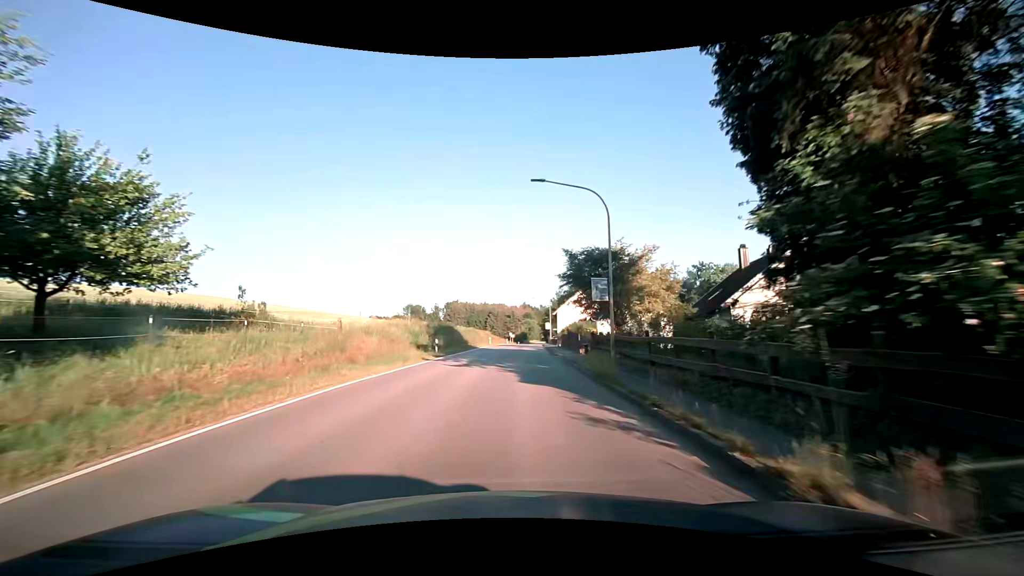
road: secondary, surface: asphalt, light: Day
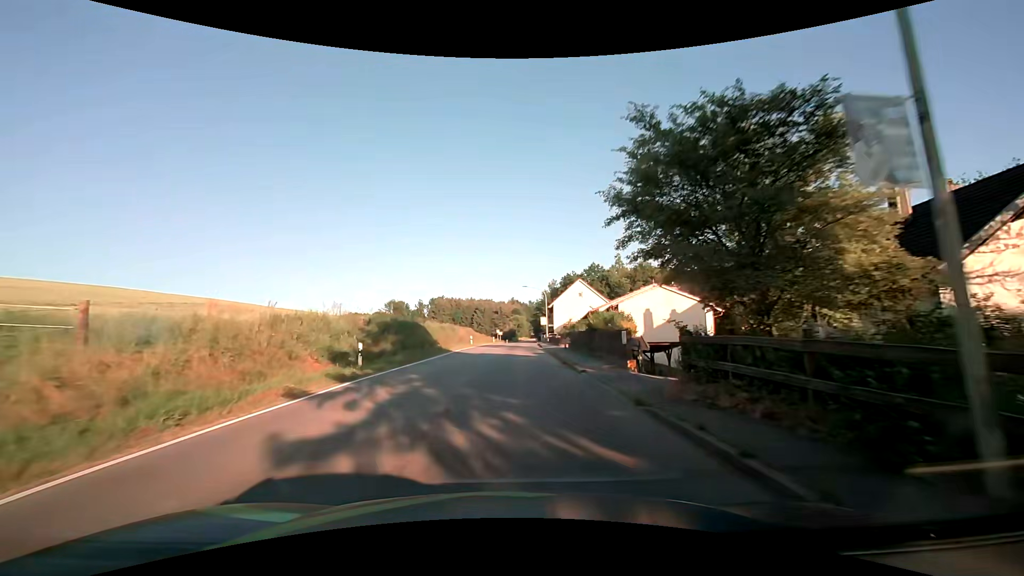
(+0.1, +15.0) m; +1°
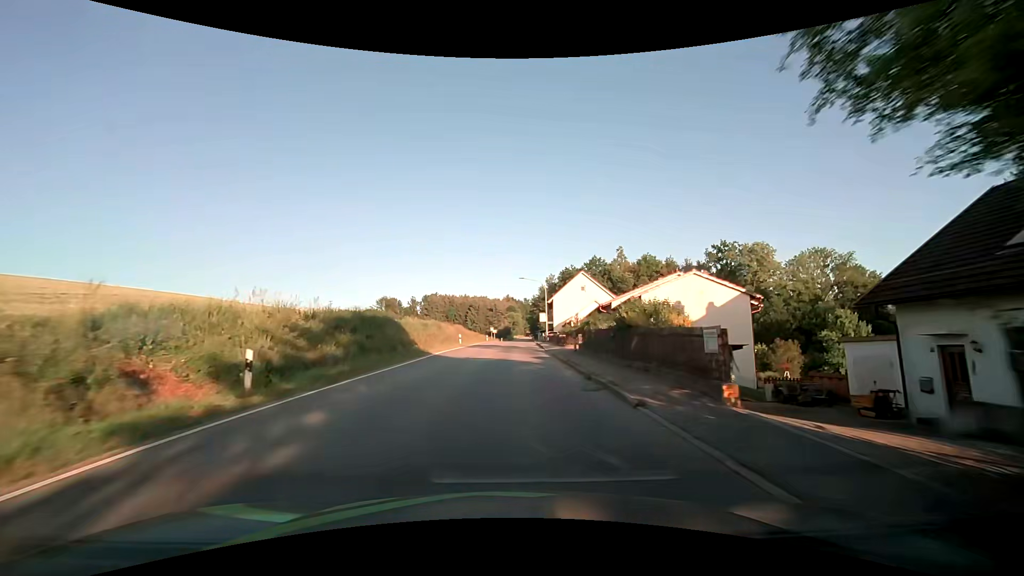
(+0.1, +7.6) m; +1°
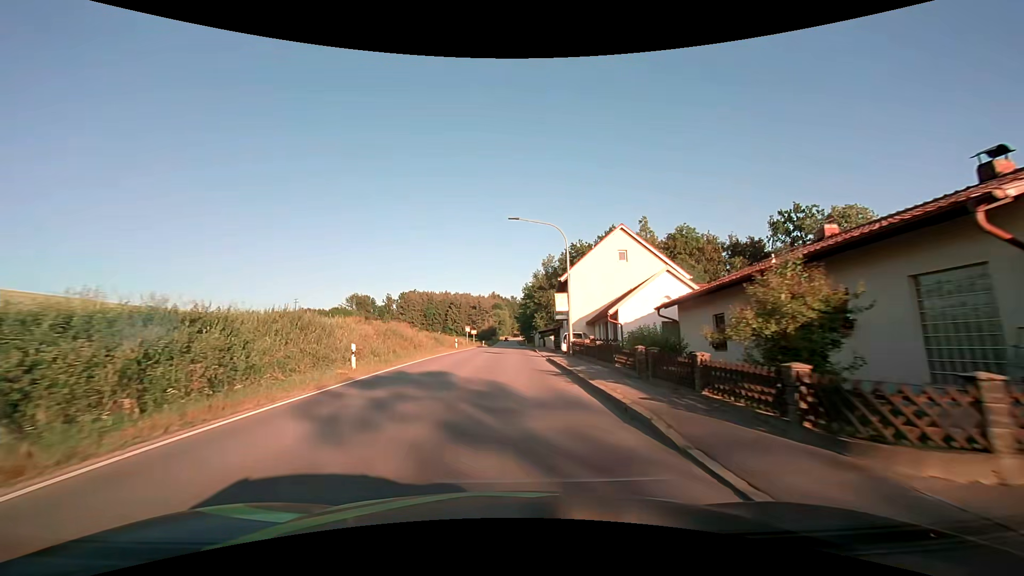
(+0.5, +30.5) m; +1°
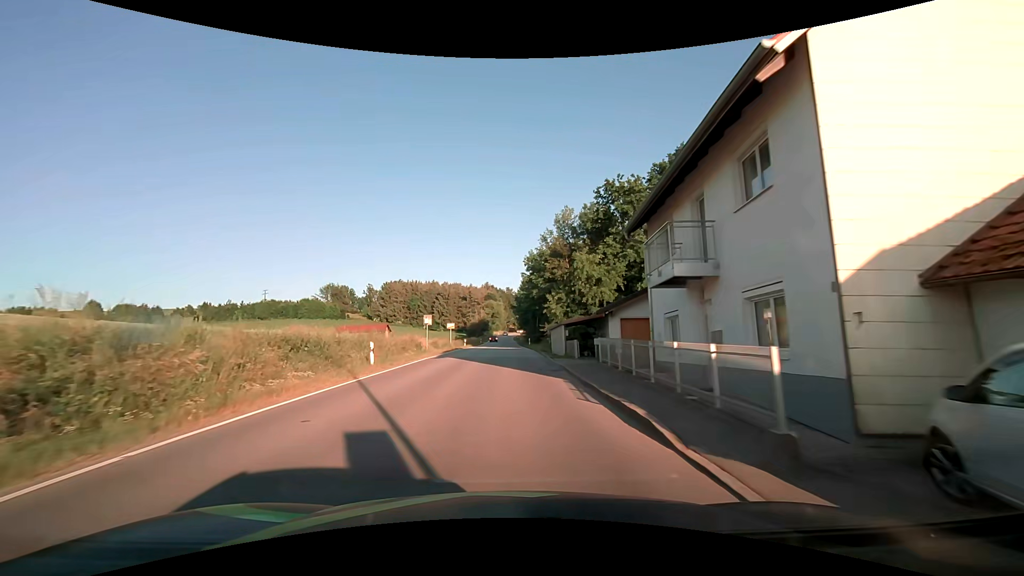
(+0.2, +30.6) m; +1°
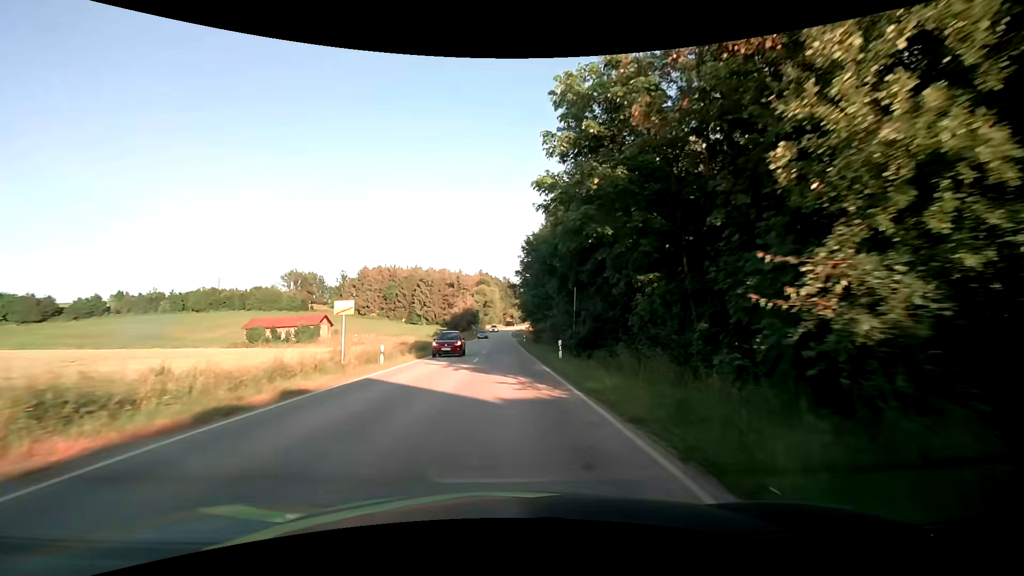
(+0.1, +38.7) m; 0°
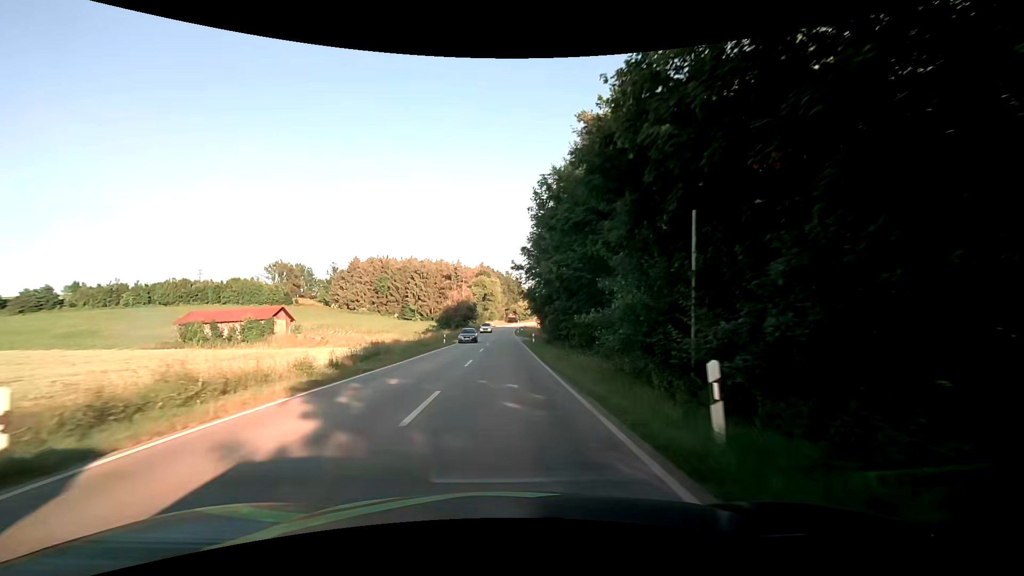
(-0.1, +16.6) m; -1°
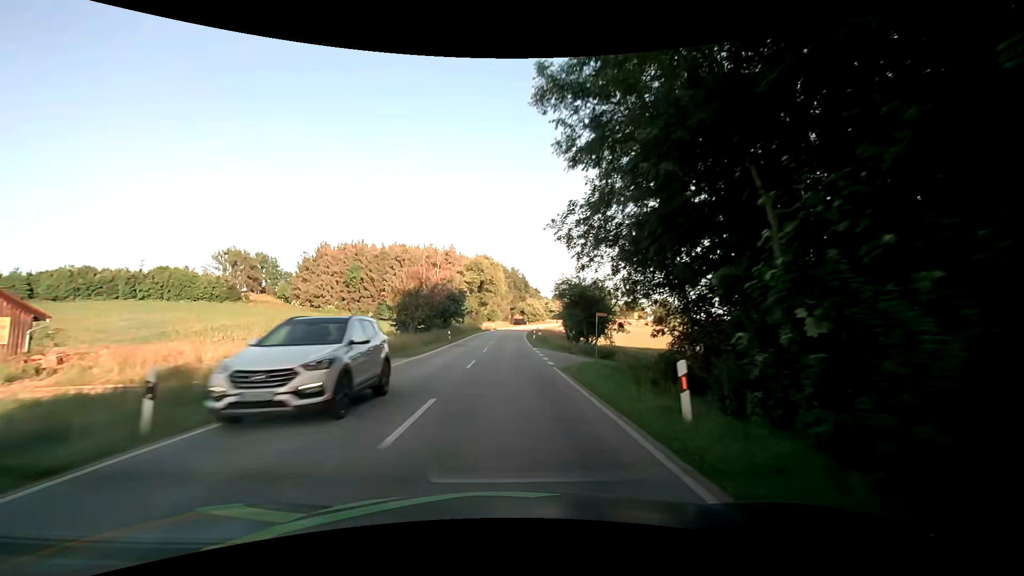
(+0.3, +37.8) m; 0°
(0, +10) (0, +20) (0, +30) (0, +40) (0, +50) (+1, +60) (+1, +70) (+2, +80) (+3, +90) (+4, +100) m
